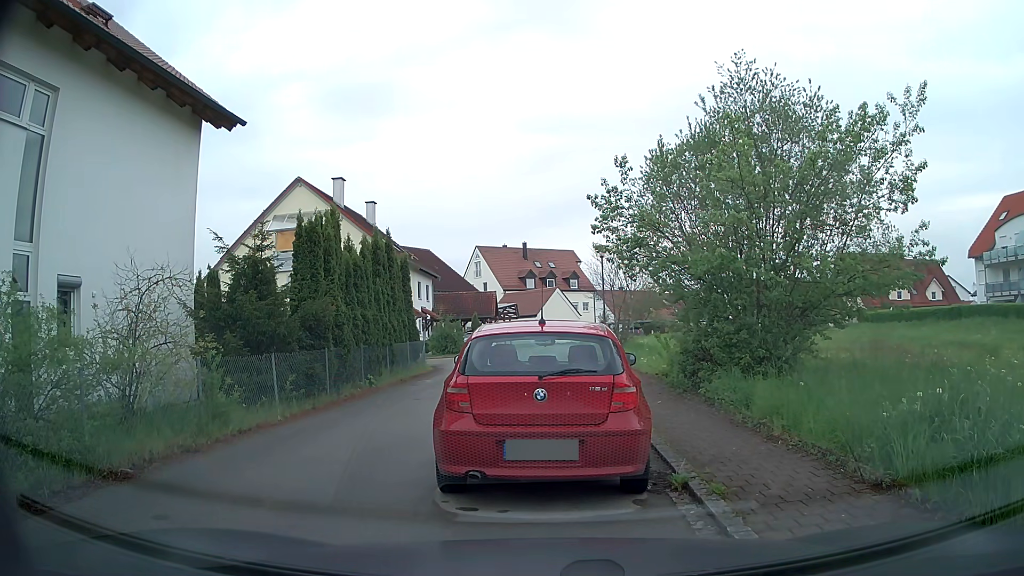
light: Day
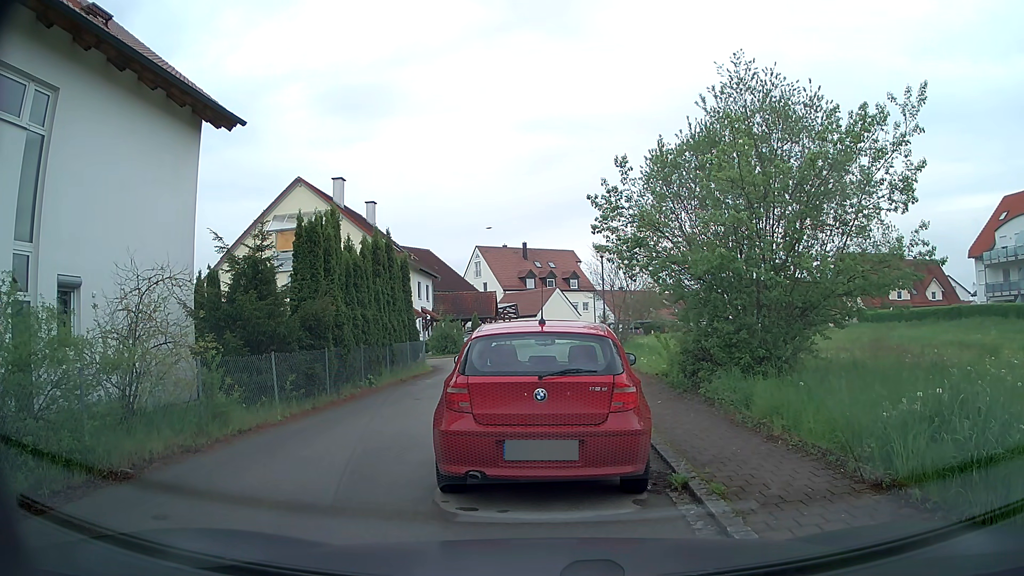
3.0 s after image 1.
(0.0, 0.0) m; 0°
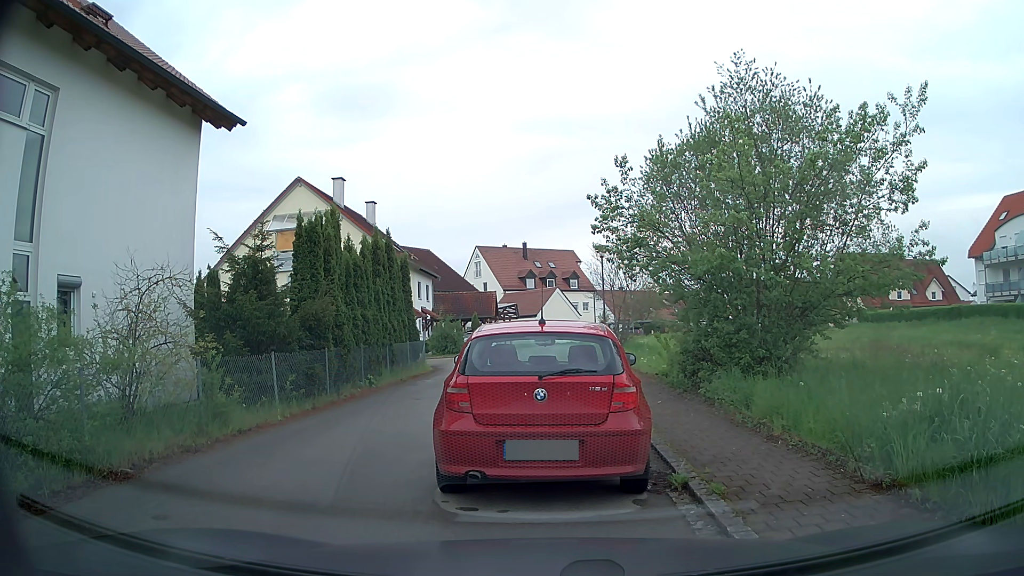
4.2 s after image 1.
(0.0, 0.0) m; 0°
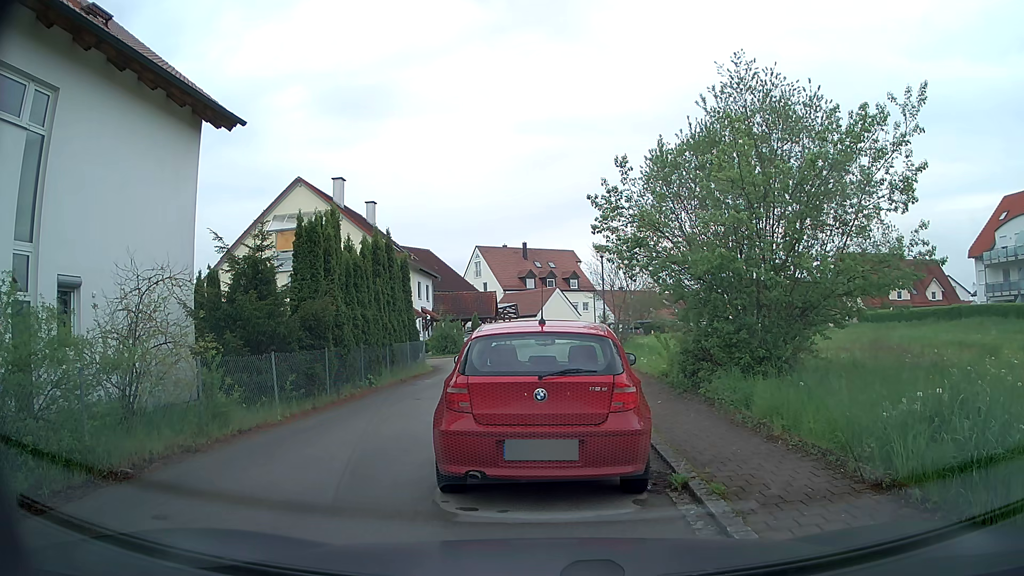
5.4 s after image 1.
(0.0, 0.0) m; 0°
